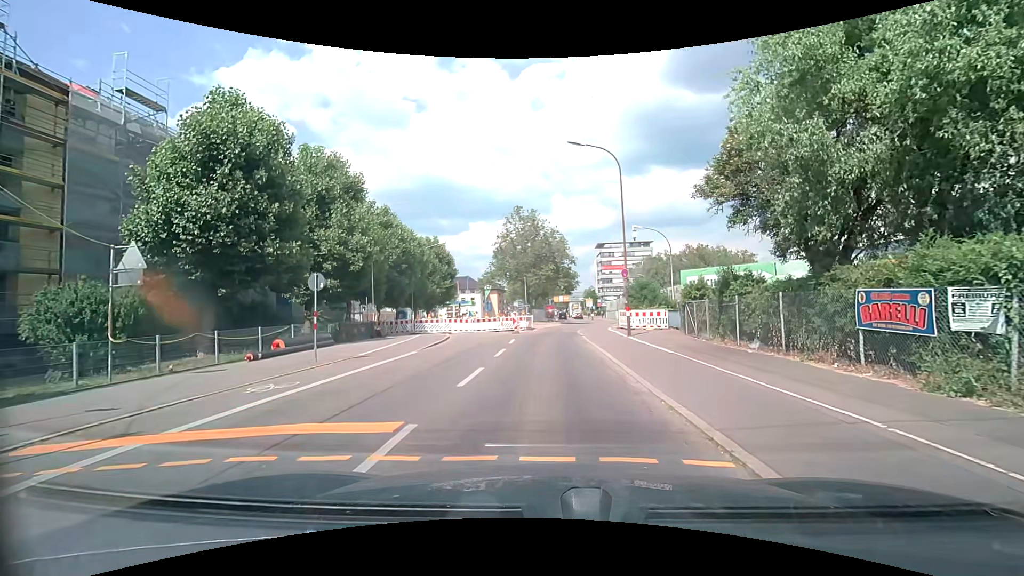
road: secondary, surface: asphalt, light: Day
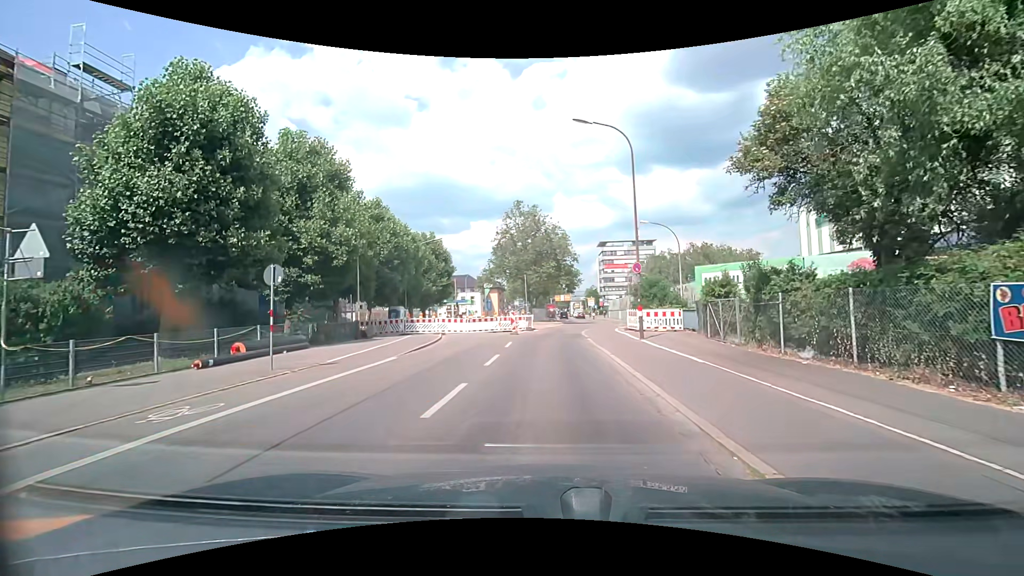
(0.0, +2.8) m; 0°
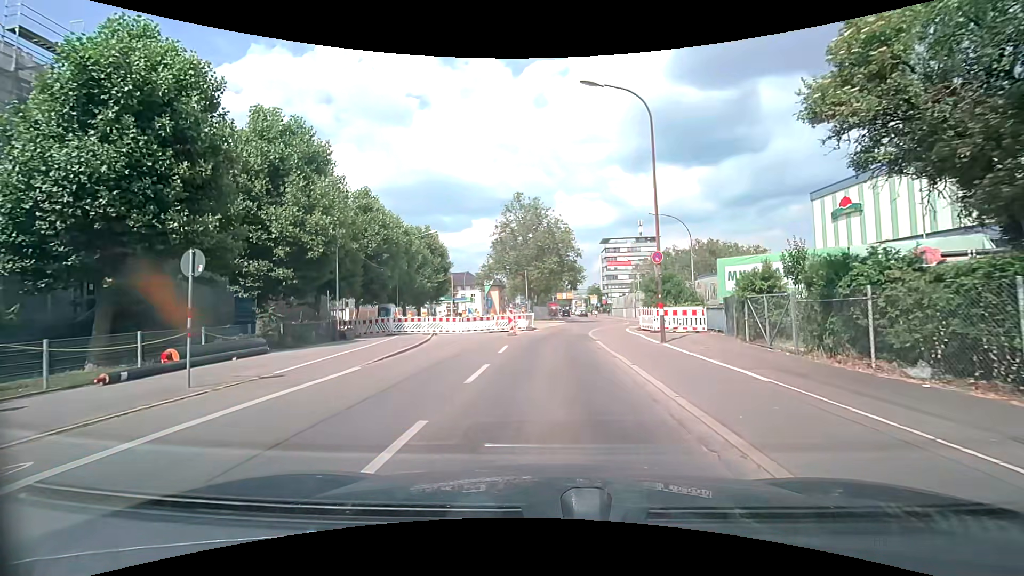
(0.0, +3.4) m; 0°
(0, +10) (0, +20) (+2, +30) (+3, +40) (+6, +50) (+7, +59) (+9, +69) (+9, +79) (+10, +89) (+10, +99) m
